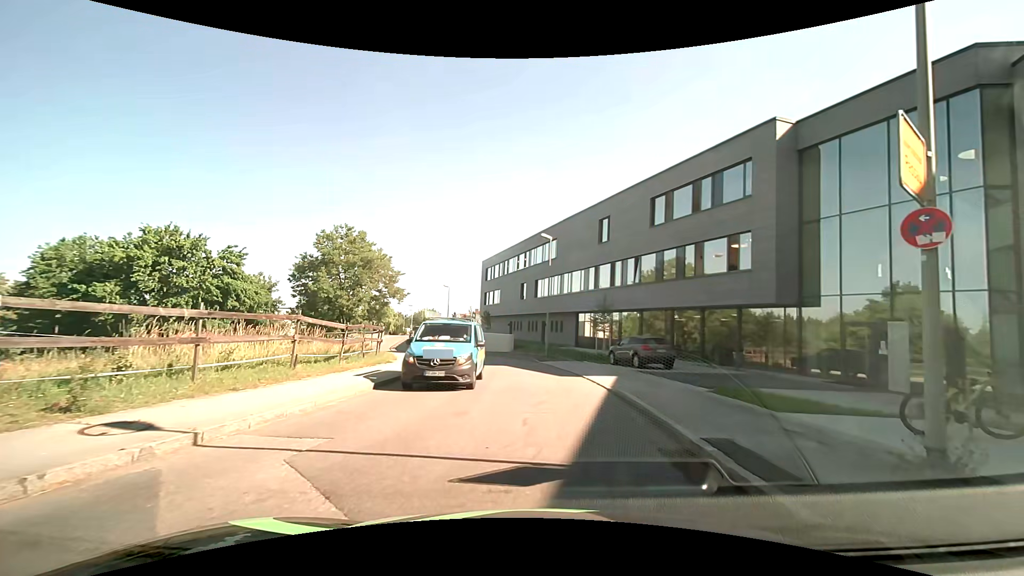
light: Day
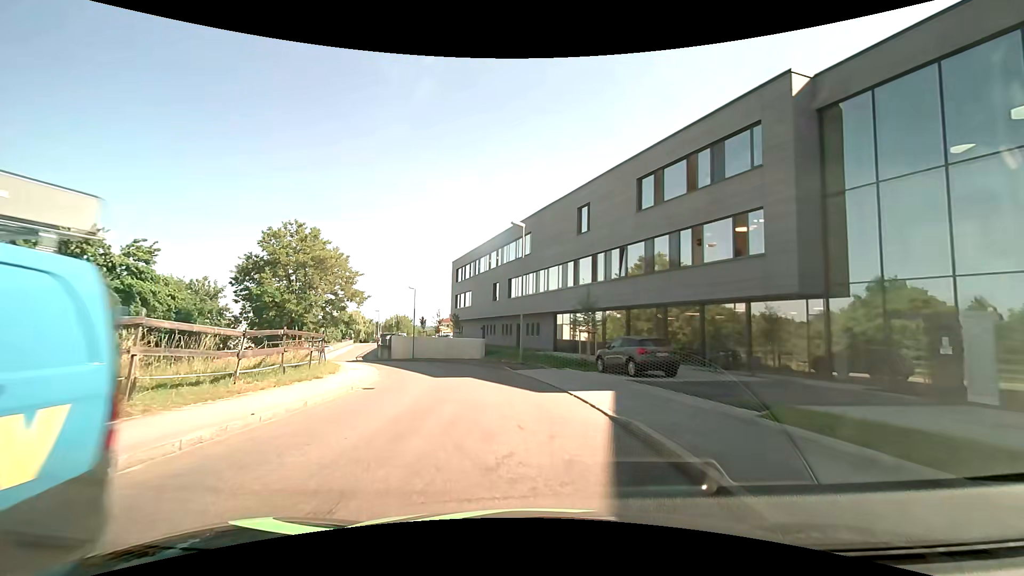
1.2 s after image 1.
(+0.1, +4.9) m; +2°
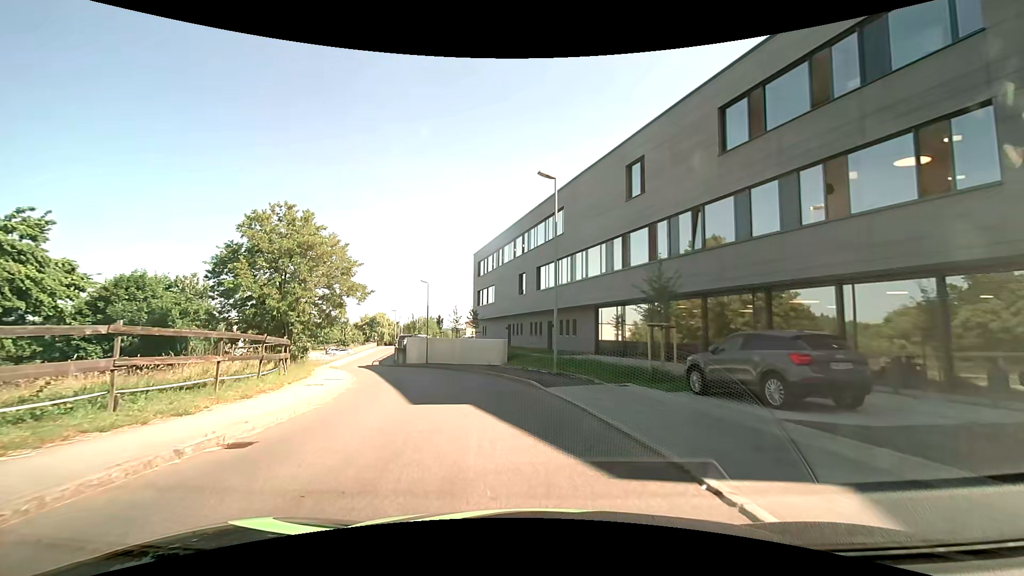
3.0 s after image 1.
(-0.2, +8.8) m; -3°
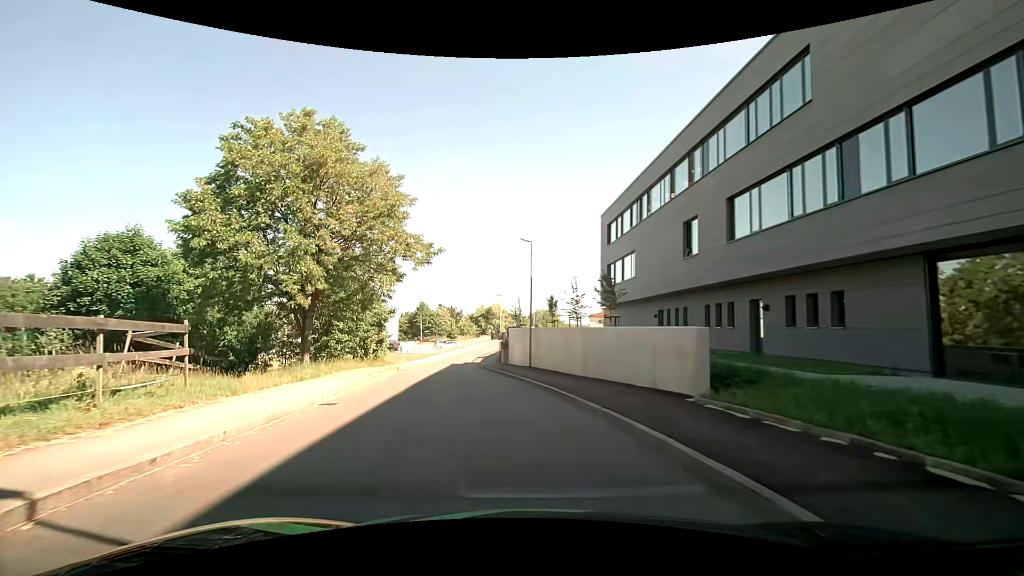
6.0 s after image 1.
(-2.2, +18.3) m; -13°
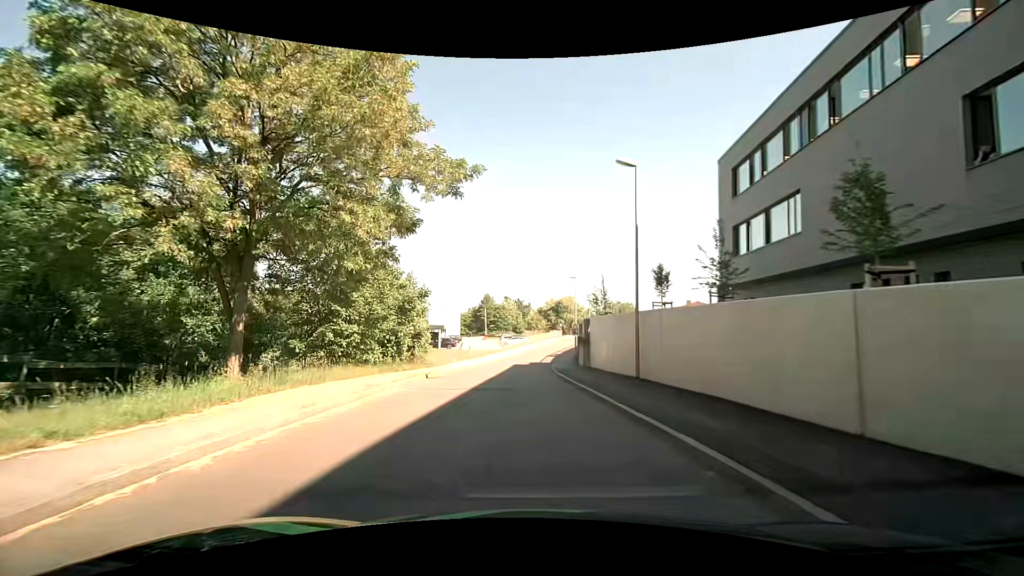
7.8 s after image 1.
(-1.2, +12.5) m; -8°
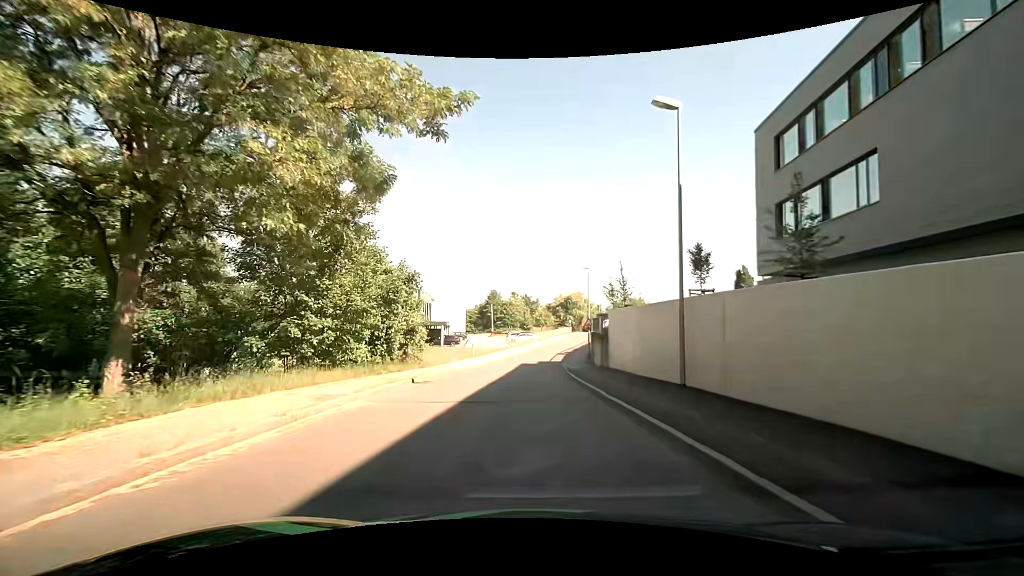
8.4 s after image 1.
(-0.1, +4.3) m; -1°
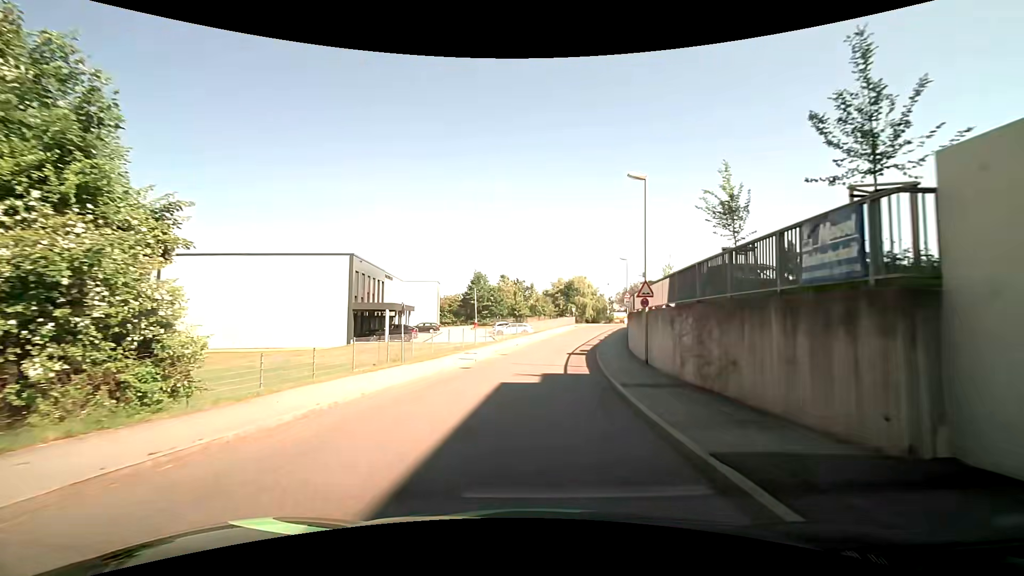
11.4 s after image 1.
(-0.2, +23.1) m; 0°
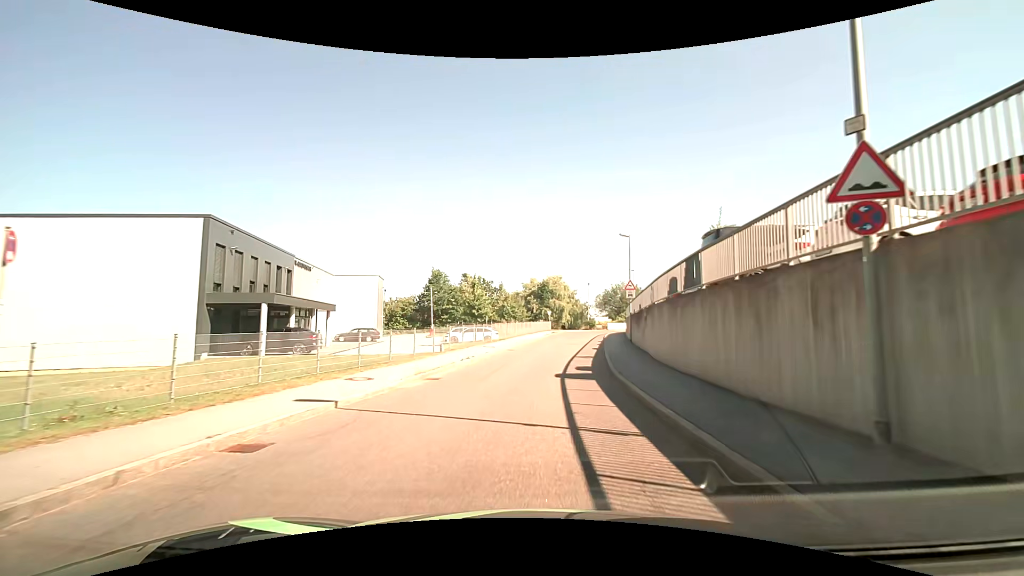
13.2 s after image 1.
(+0.5, +15.2) m; +3°
